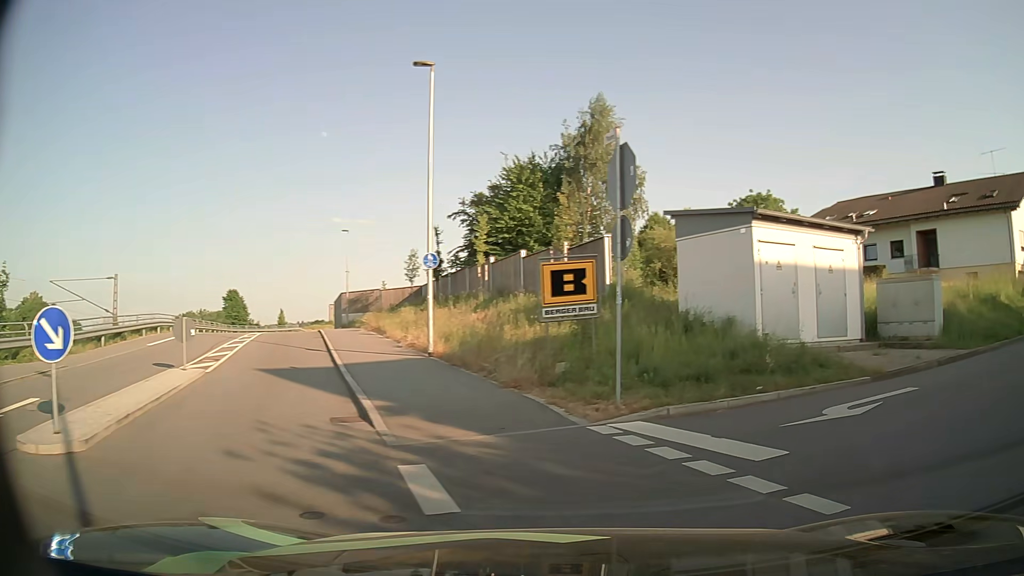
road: unclassified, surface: asphalt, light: Day
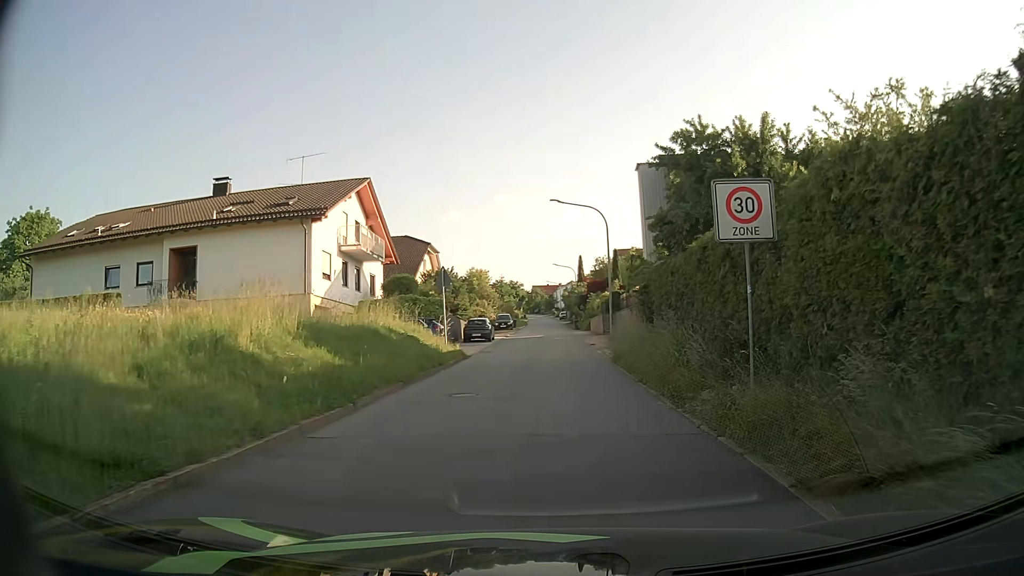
(+8.2, +10.7) m; +60°
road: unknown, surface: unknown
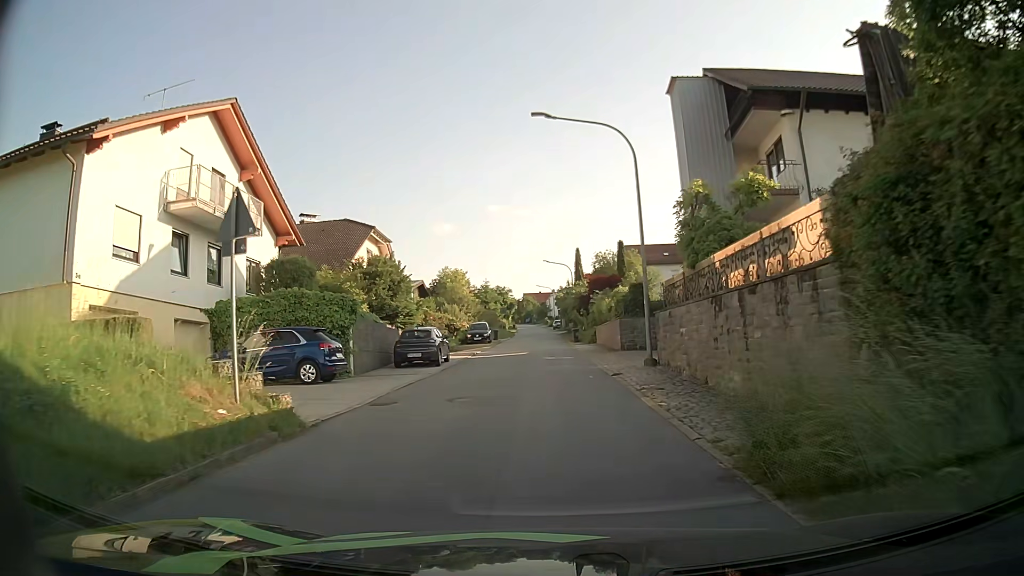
(+0.3, +16.6) m; +1°
